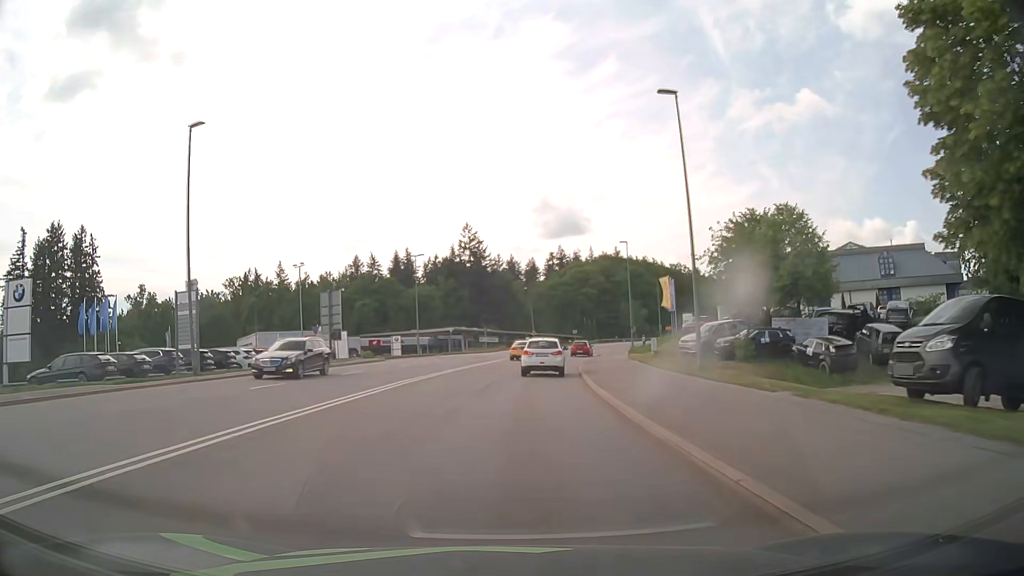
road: secondary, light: Day
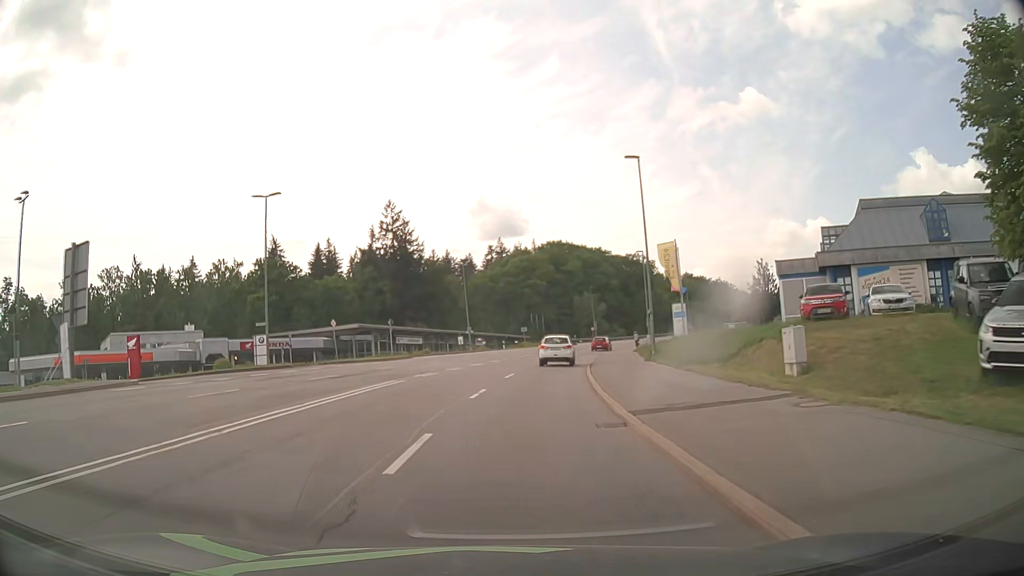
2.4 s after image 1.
(+1.2, +29.9) m; +5°
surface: asphalt
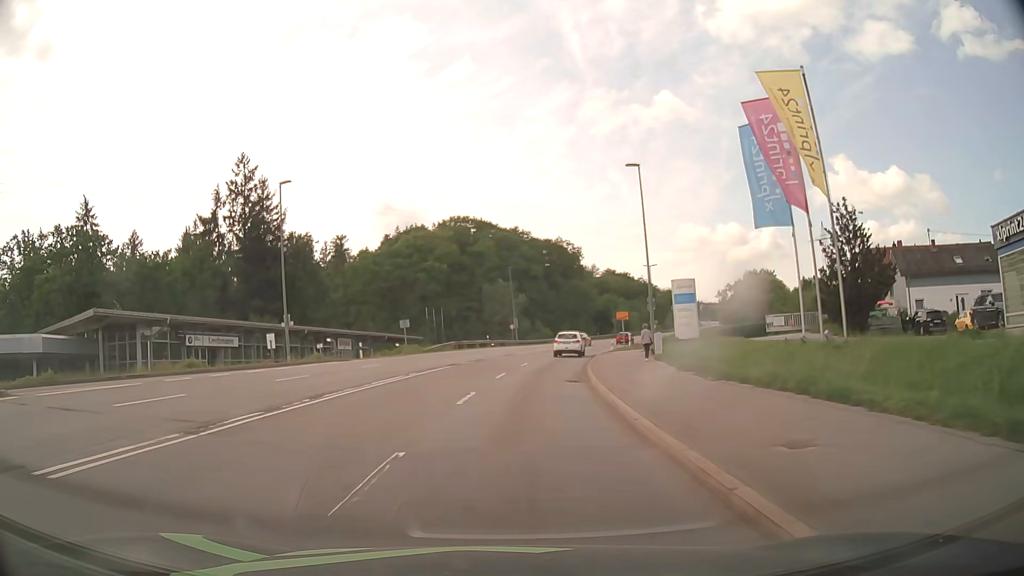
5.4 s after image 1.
(+2.6, +37.7) m; +8°
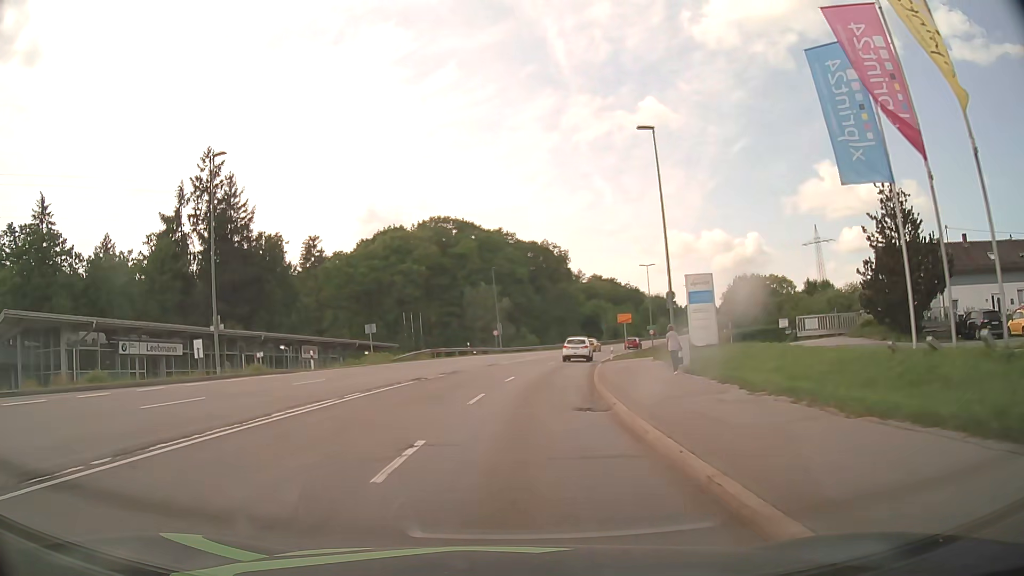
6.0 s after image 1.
(+0.1, +7.6) m; +2°
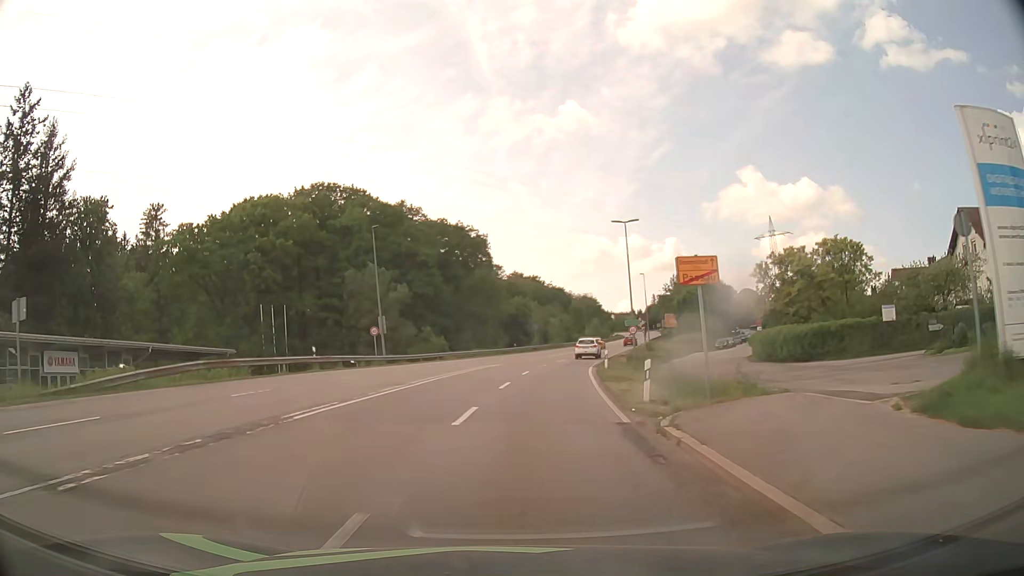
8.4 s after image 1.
(+1.8, +30.3) m; +7°
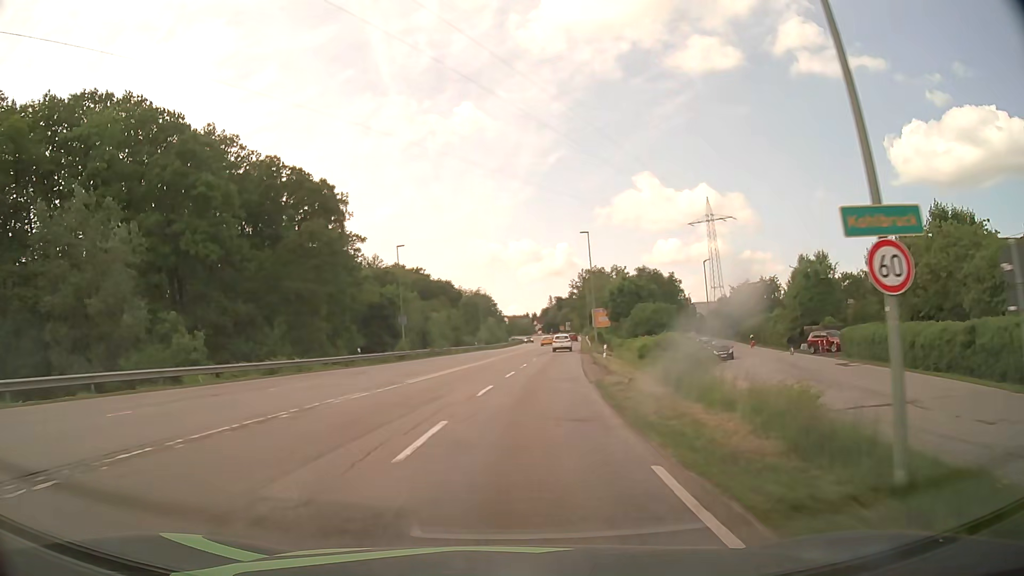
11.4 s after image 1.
(+3.4, +40.0) m; +10°
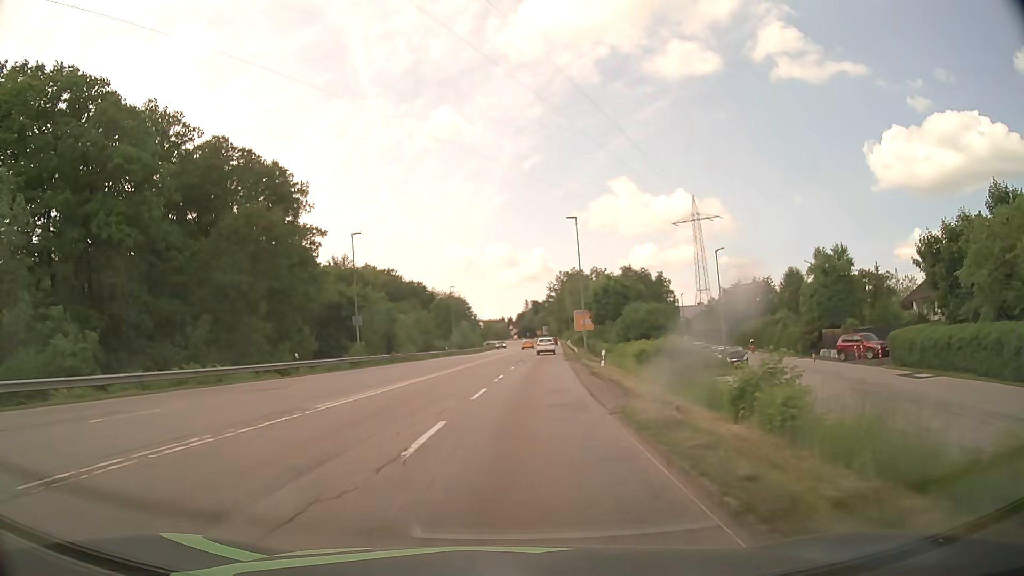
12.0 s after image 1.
(+0.1, +8.9) m; +2°
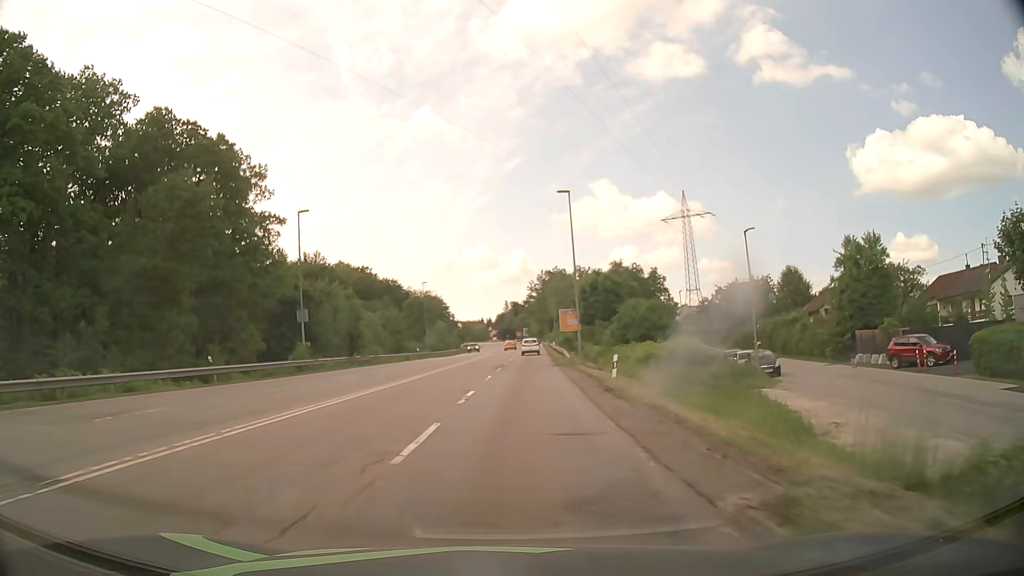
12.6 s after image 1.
(+0.2, +9.1) m; +2°
(0, +10) (0, +20) (+1, +30) (+1, +40) (+1, +50) (+2, +60) (+2, +70) (+3, +80) (+3, +90) (+3, +100) m
